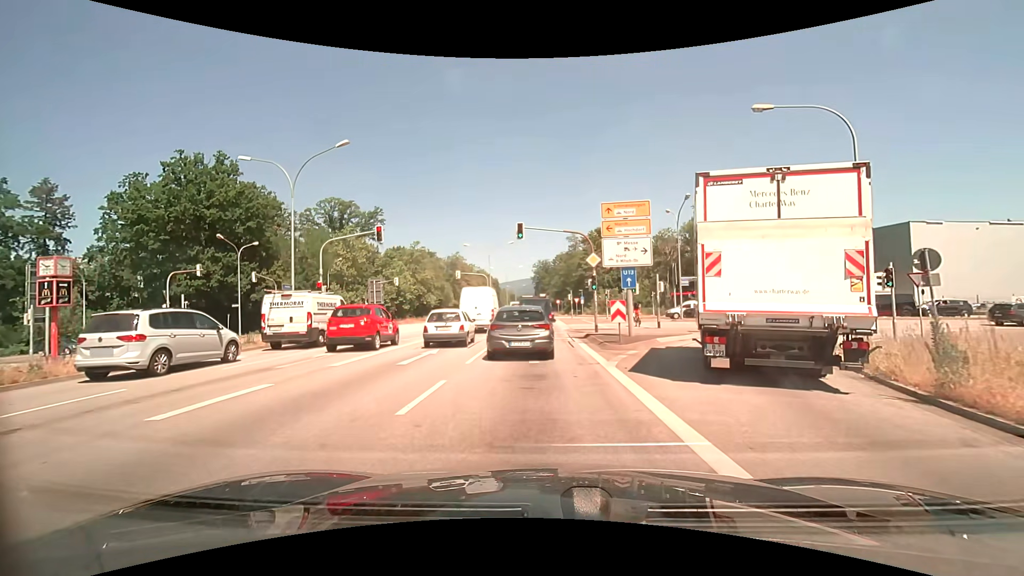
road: primary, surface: asphalt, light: Day
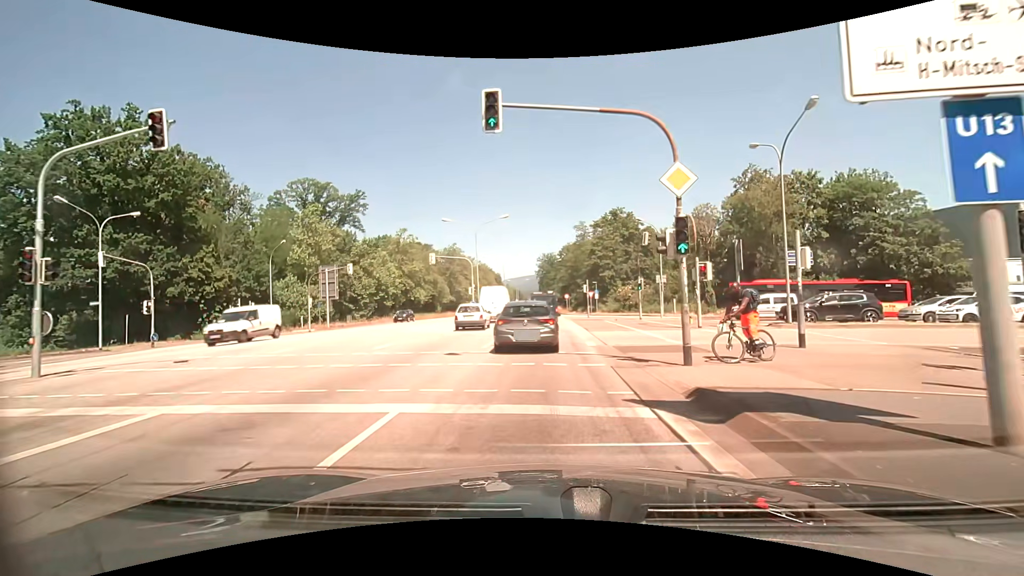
(0.0, +16.9) m; -1°
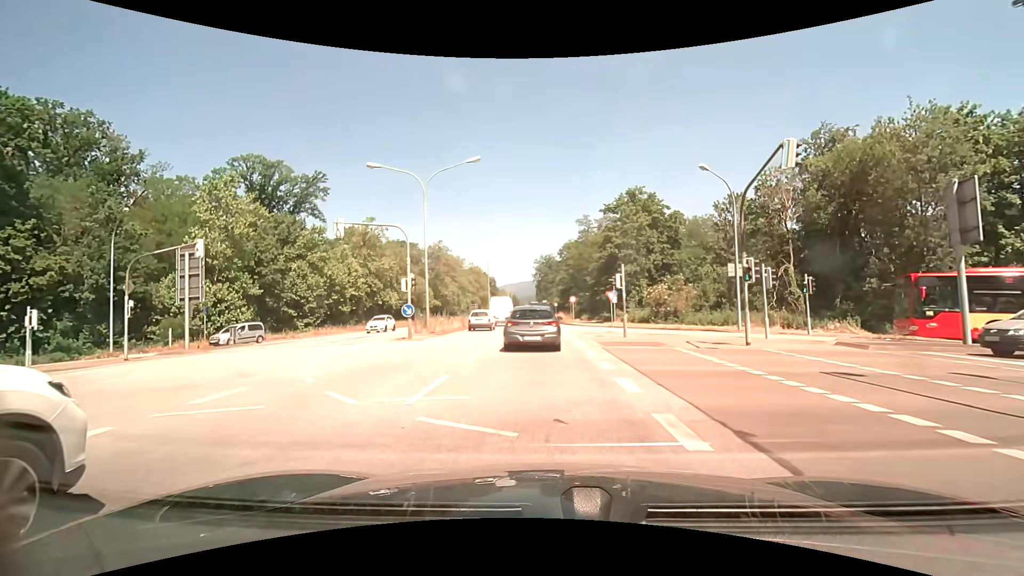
(+0.1, +20.8) m; 0°
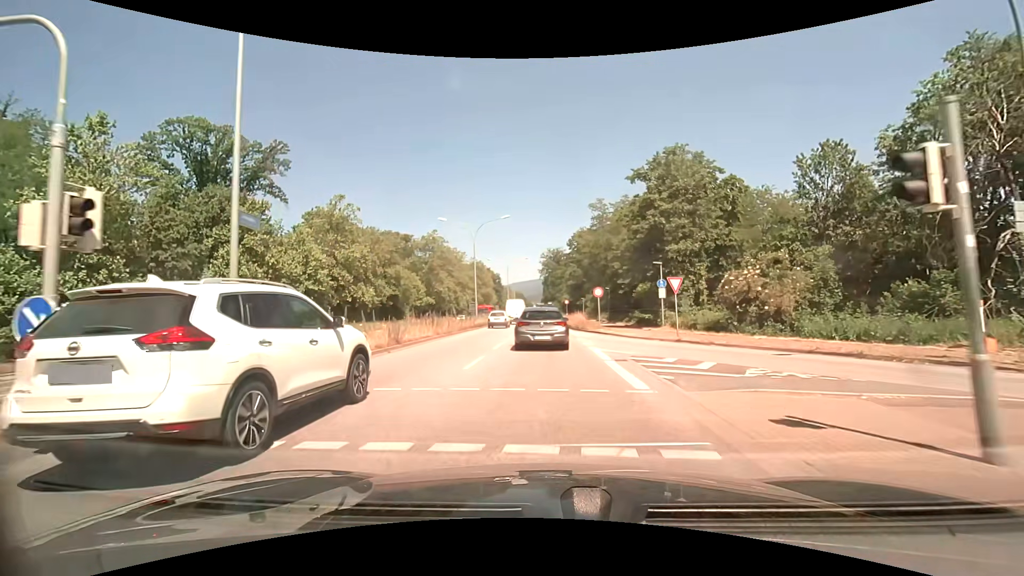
(0.0, +18.1) m; -1°
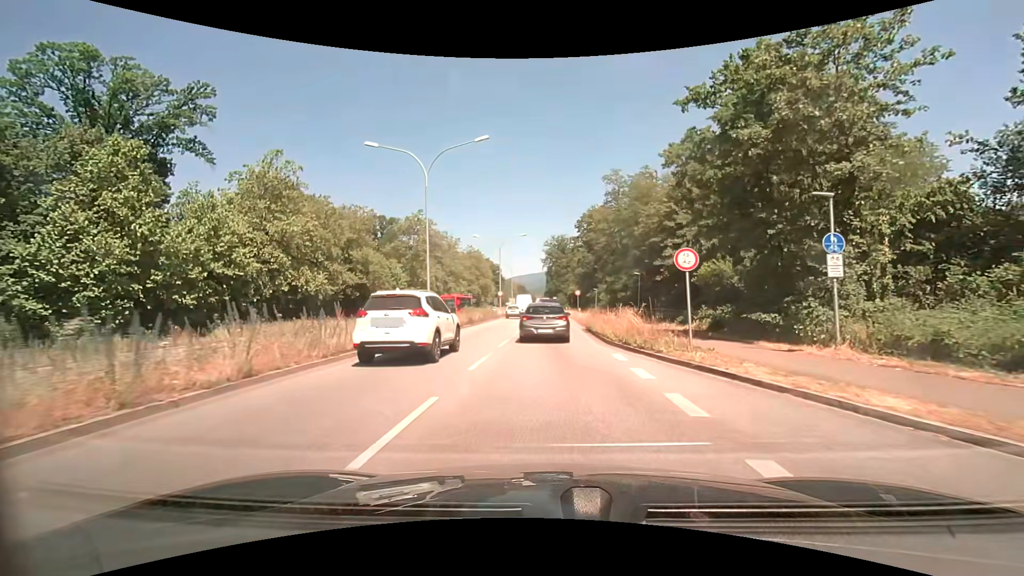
(-0.1, +19.5) m; 0°
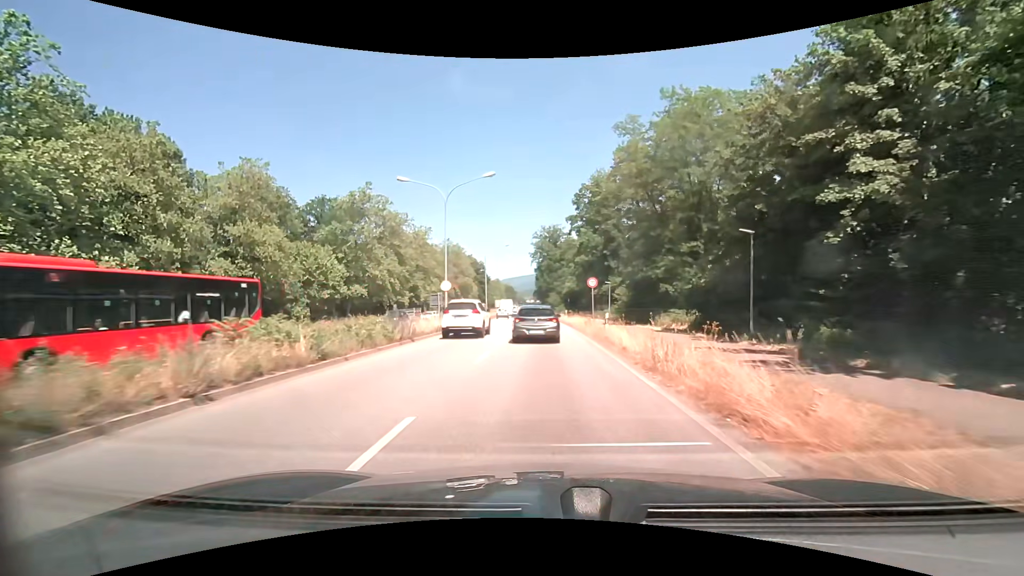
(+0.2, +28.5) m; +1°
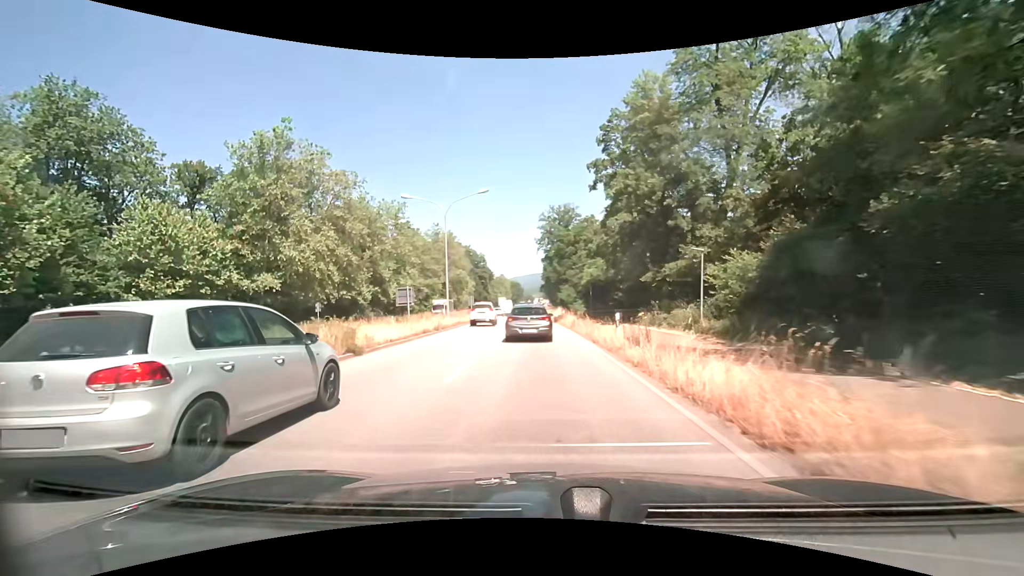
(-0.1, +30.8) m; -1°
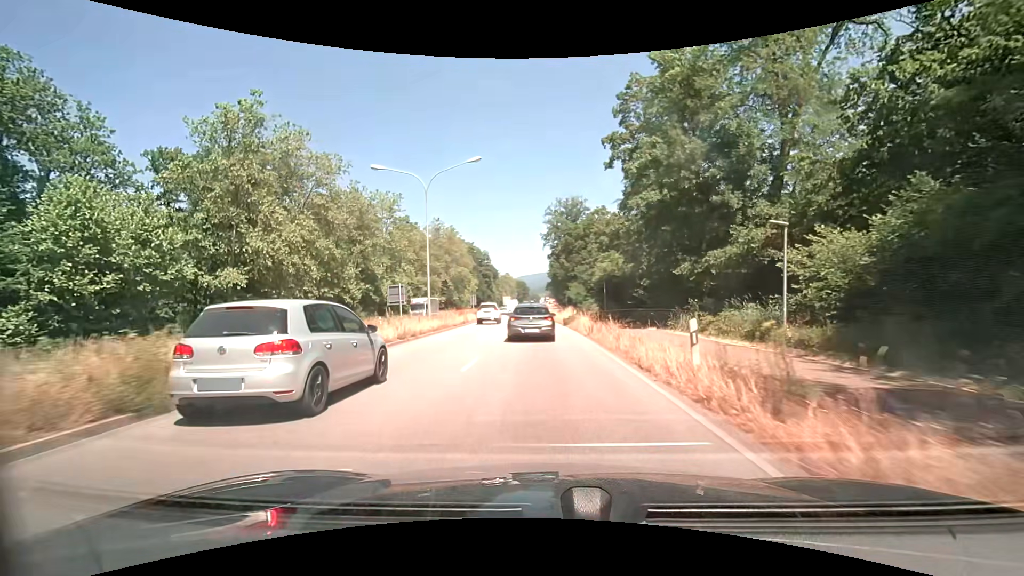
(-0.1, +7.8) m; 0°
(0, +10) (0, +20) (-1, +30) (-1, +40) (-2, +50) (-2, +60) (-3, +70) (-3, +80) (-3, +90) (-3, +100) m
